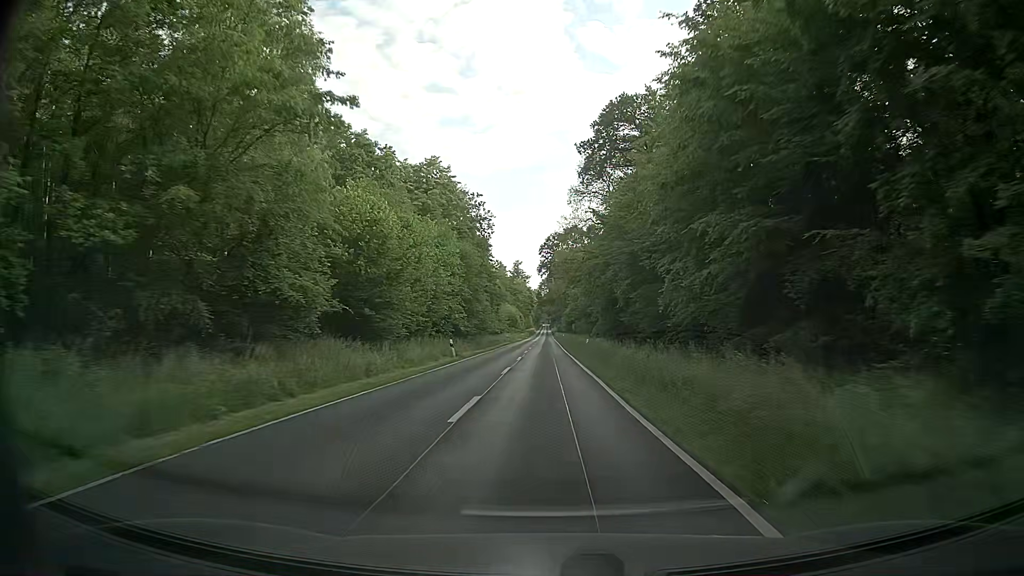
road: secondary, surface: asphalt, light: Day
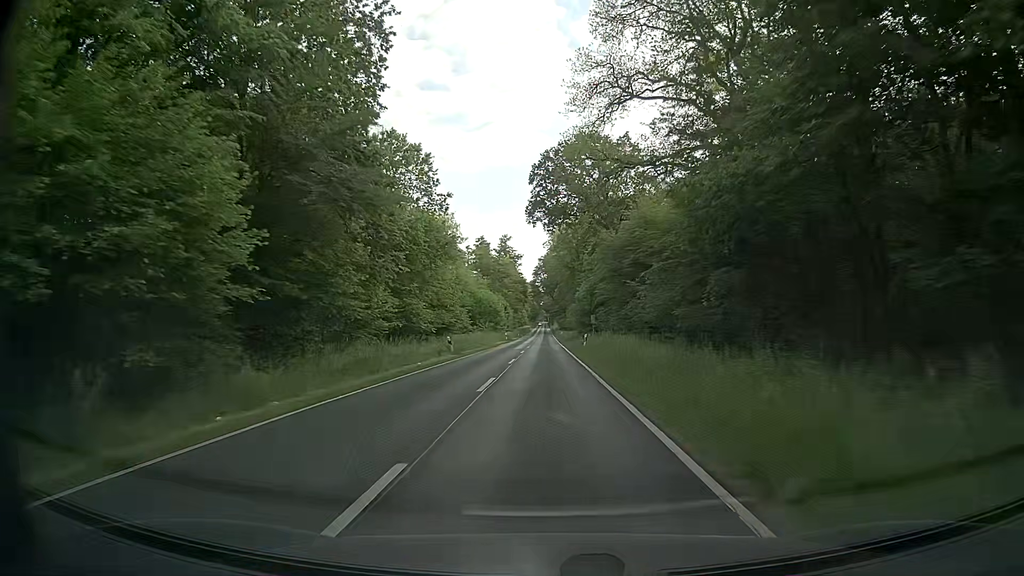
(+0.4, +54.6) m; +1°
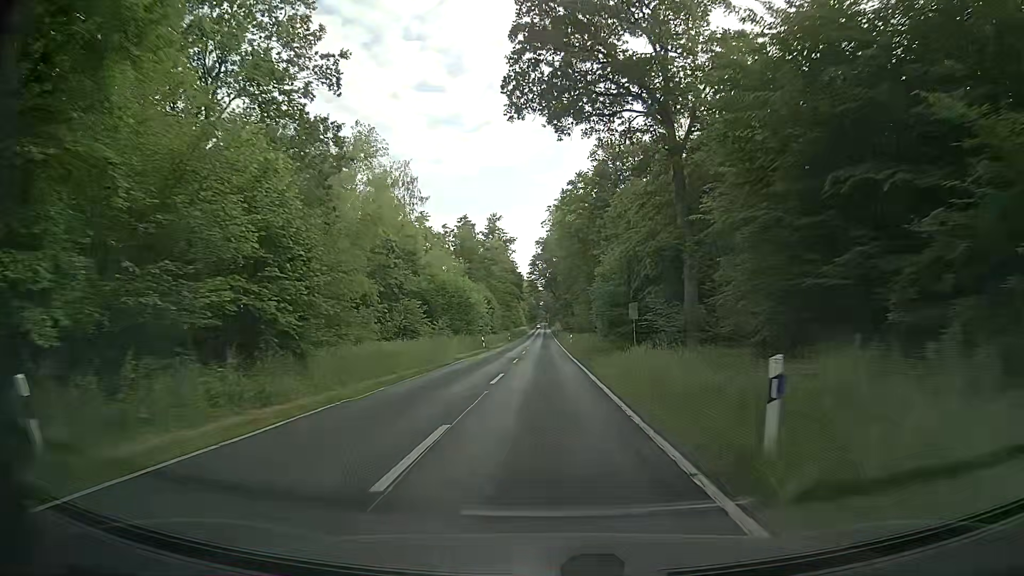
(-0.1, +32.4) m; 0°
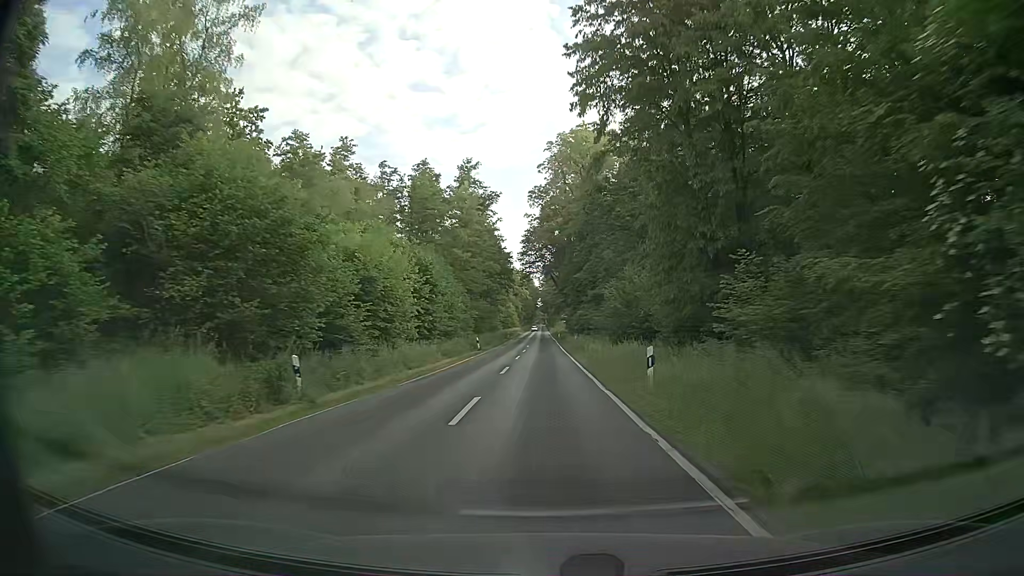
(-0.2, +43.2) m; 0°
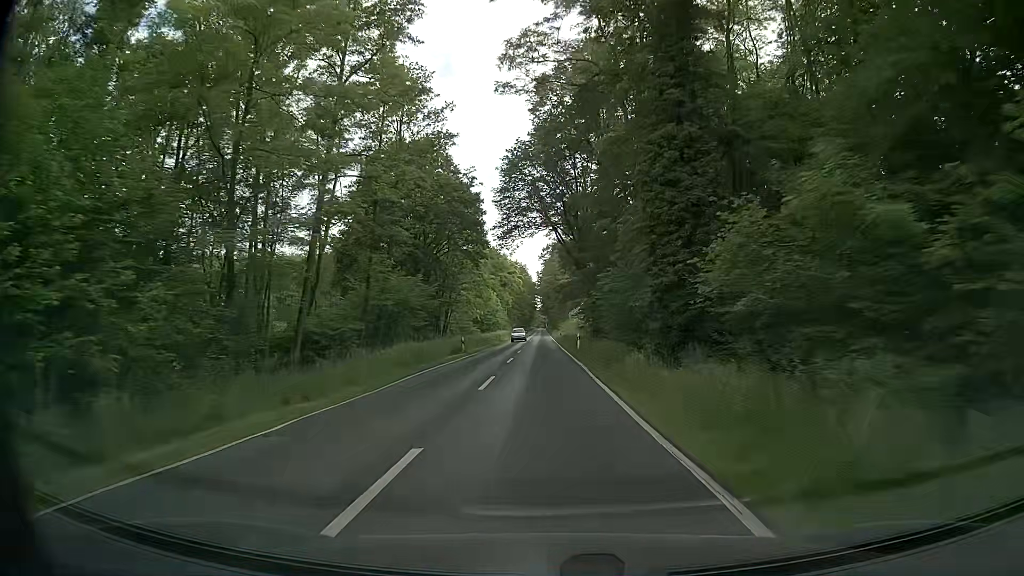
(-0.2, +53.8) m; 0°
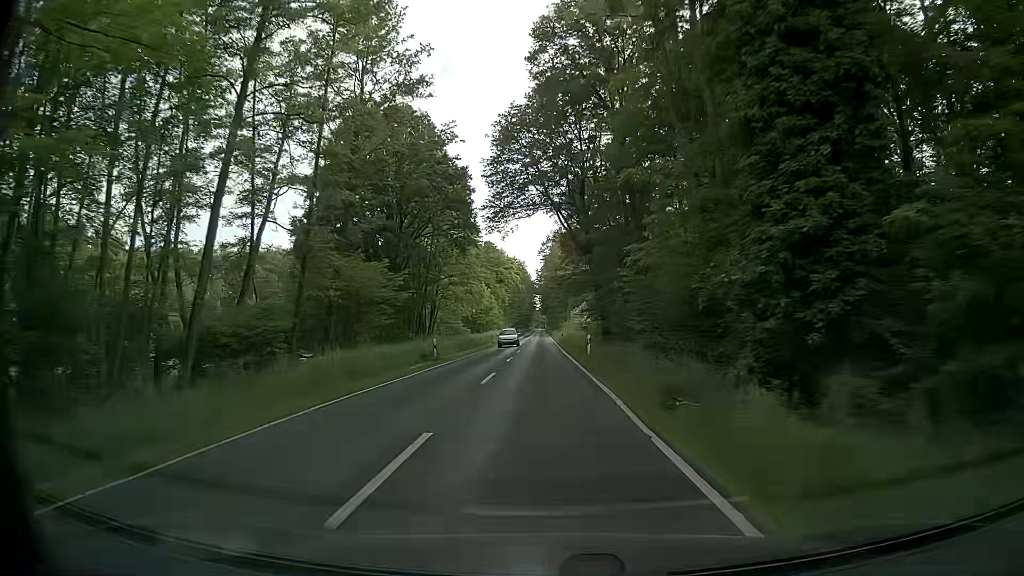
(0.0, +10.7) m; 0°
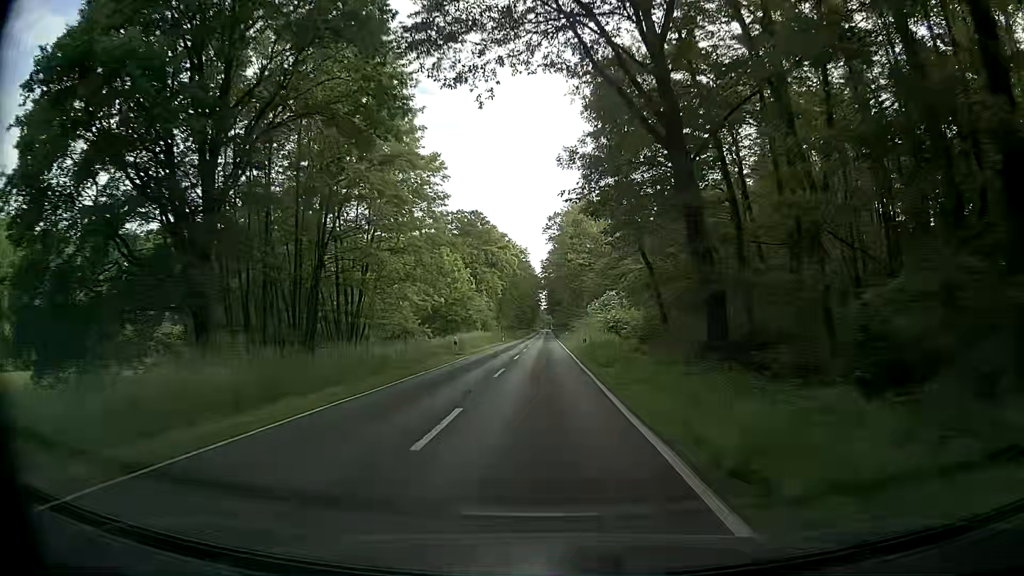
(+0.1, +32.1) m; +1°
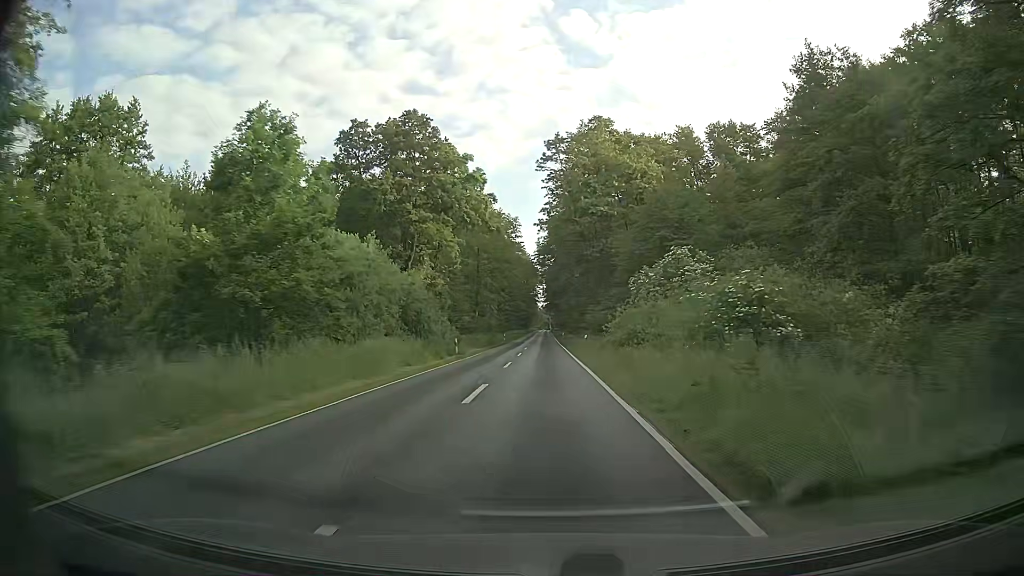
(-0.8, +42.9) m; -1°
(0, +10) (0, +20) (0, +30) (0, +40) (0, +50) (0, +60) (0, +70) (0, +80) (0, +90) (0, +100) m
